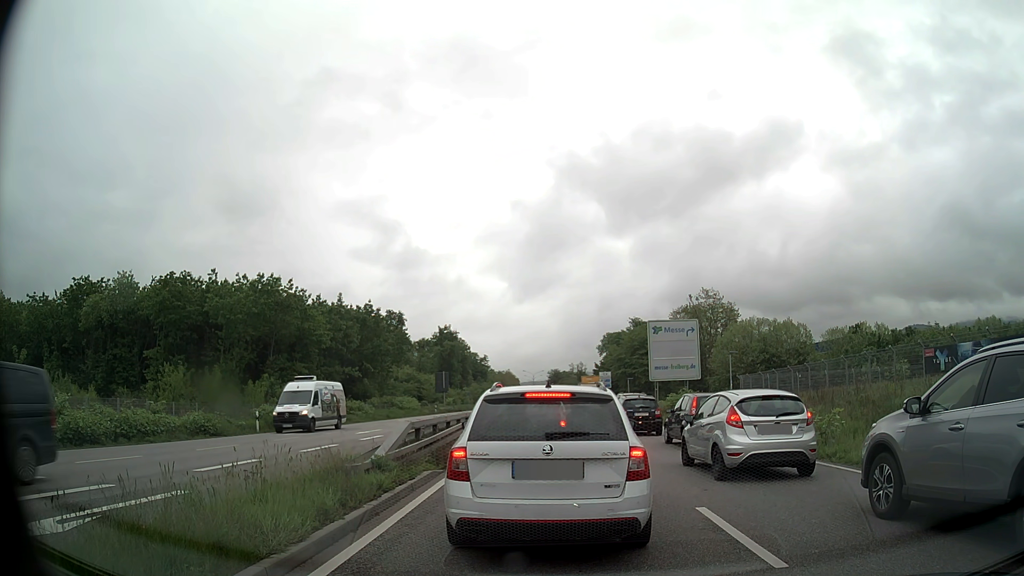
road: primary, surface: asphalt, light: Day
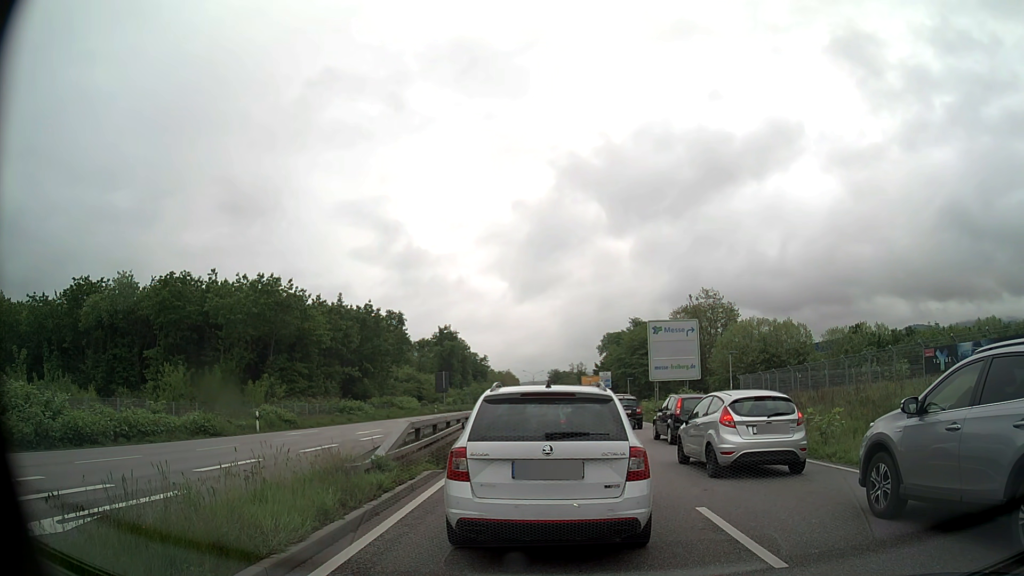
(0.0, 0.0) m; 0°
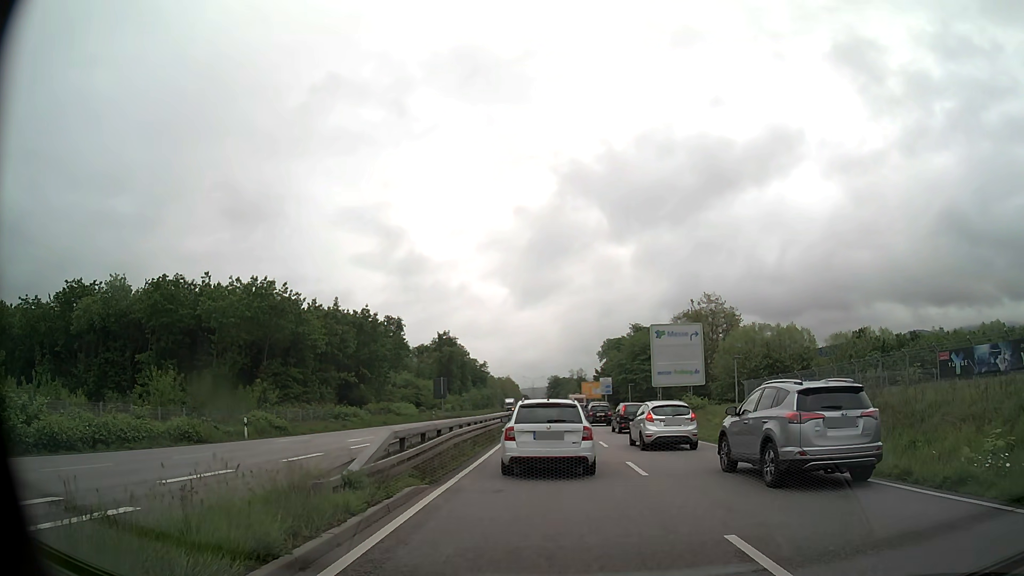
(0.0, +1.6) m; +1°
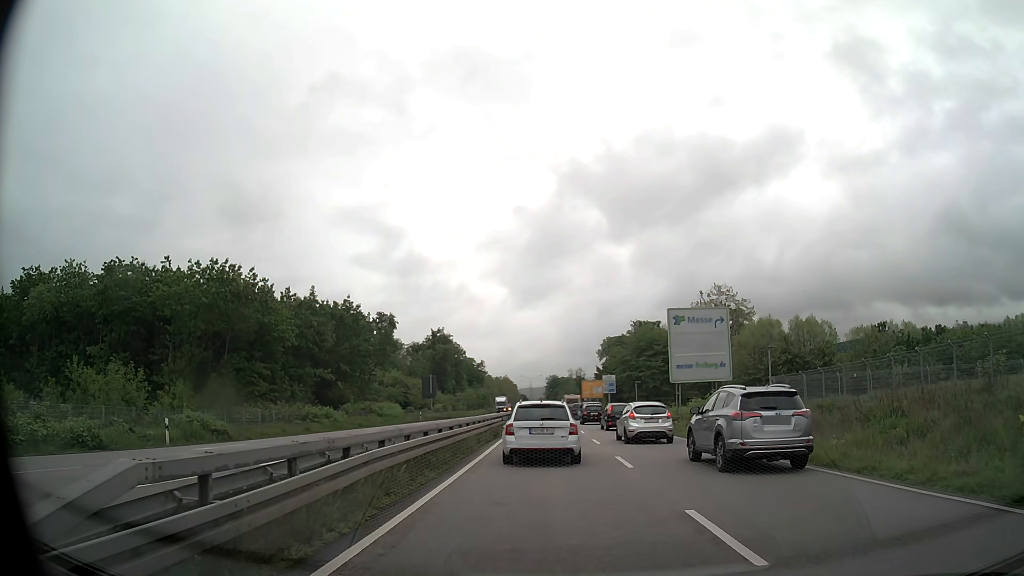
(-0.1, +7.7) m; -1°
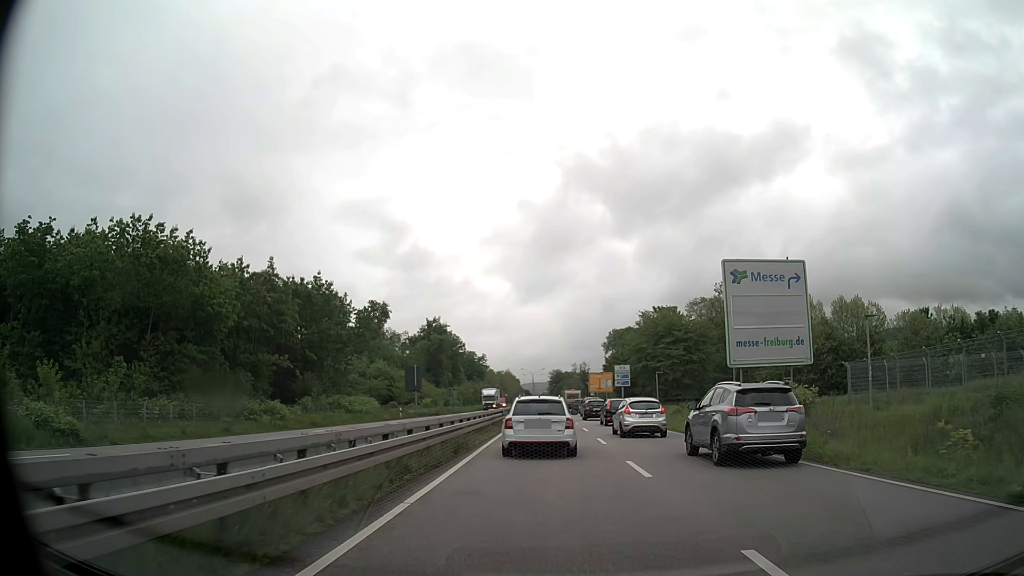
(+0.1, +11.9) m; 0°
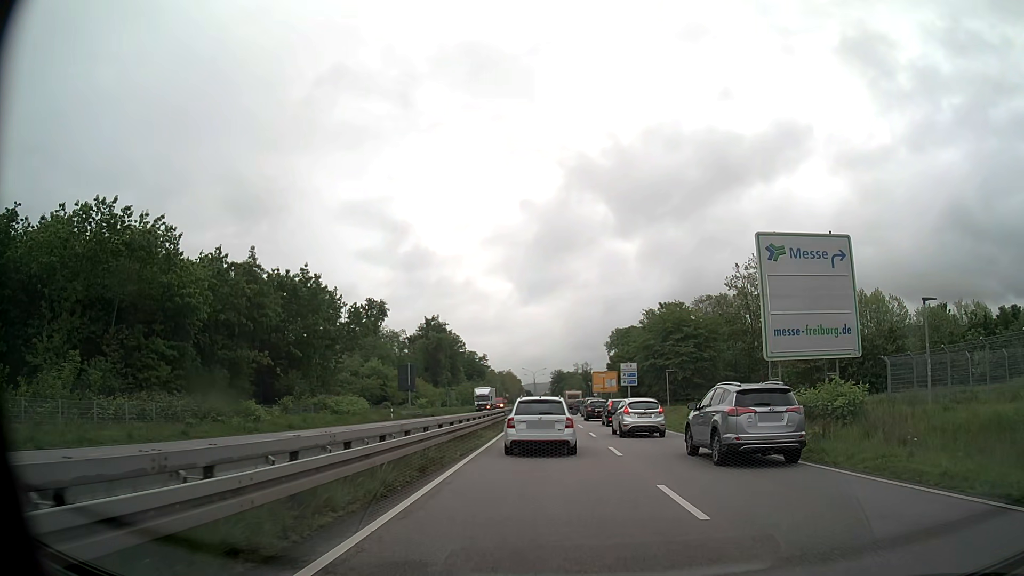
(0.0, +4.3) m; 0°
